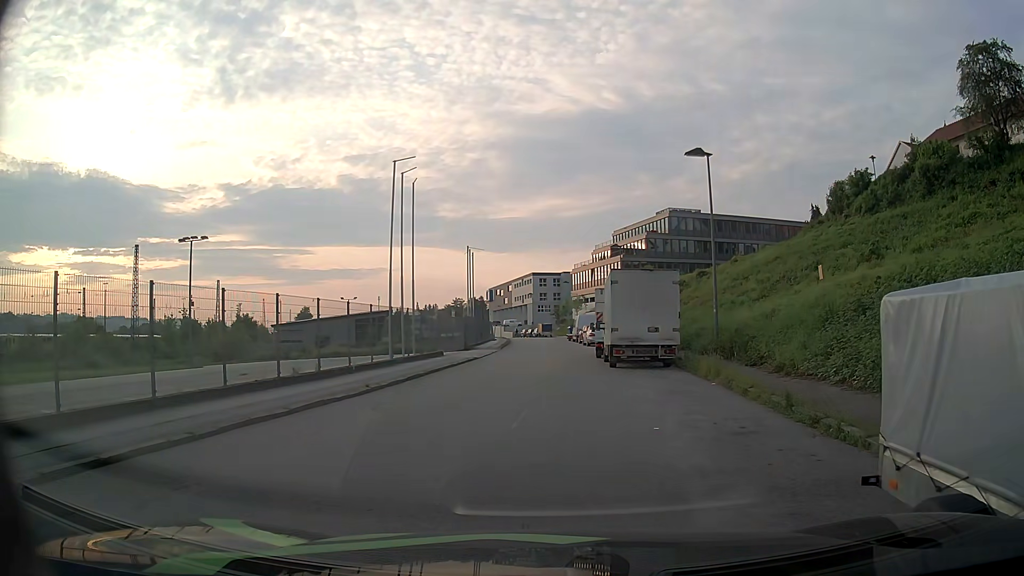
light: Day
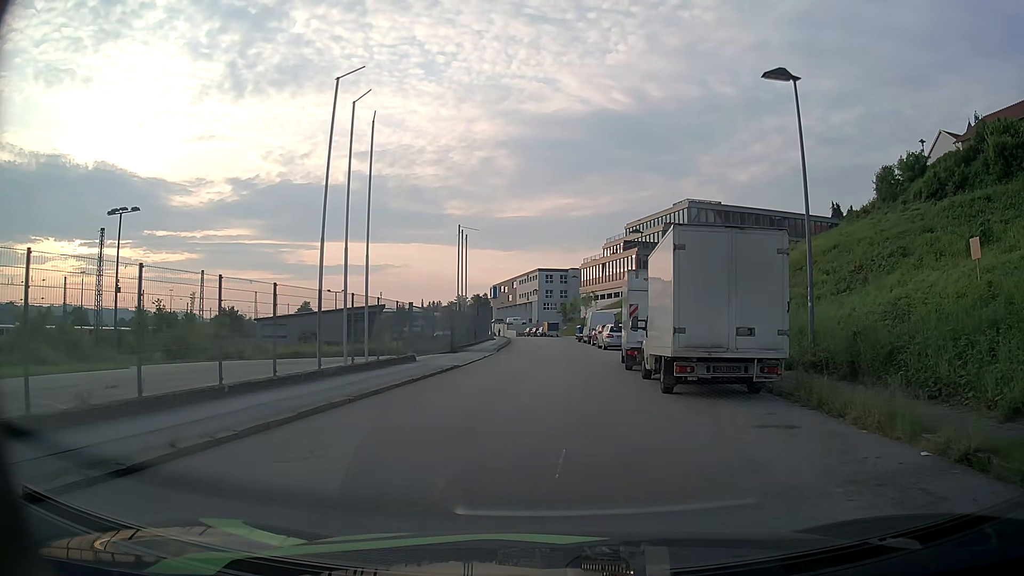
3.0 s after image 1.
(-0.1, +9.3) m; 0°
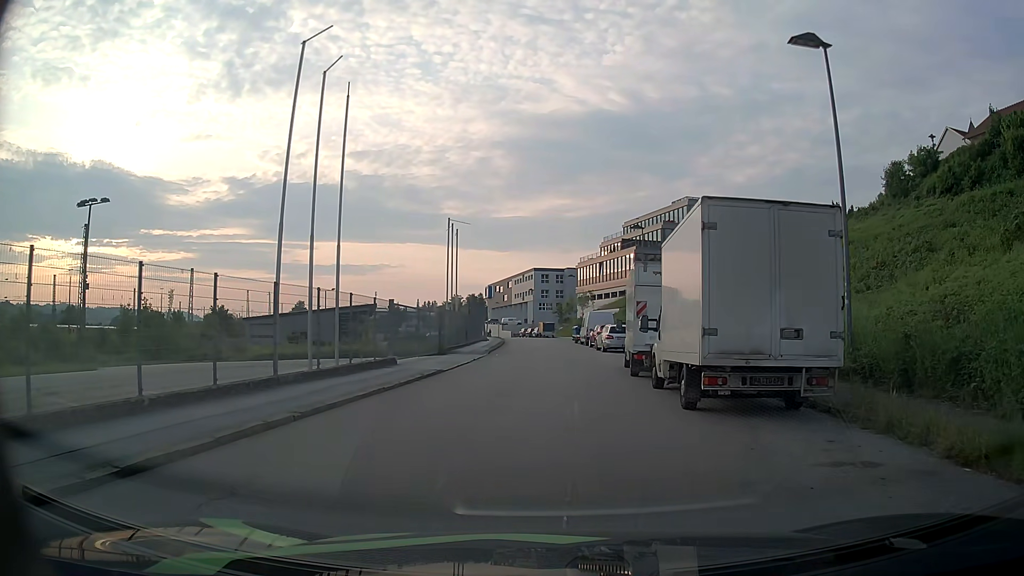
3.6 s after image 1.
(0.0, +2.6) m; +1°
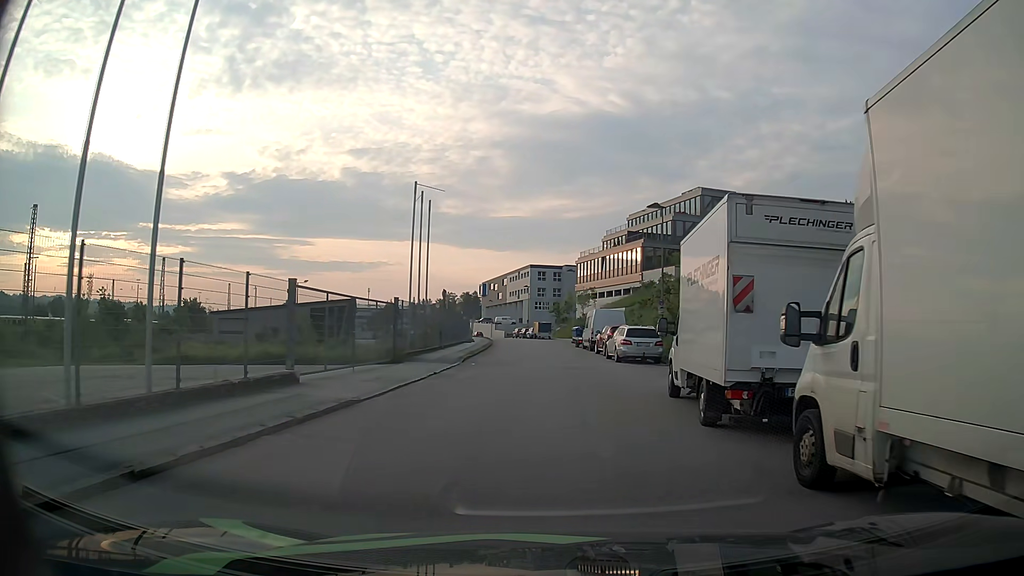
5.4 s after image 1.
(0.0, +9.4) m; -1°
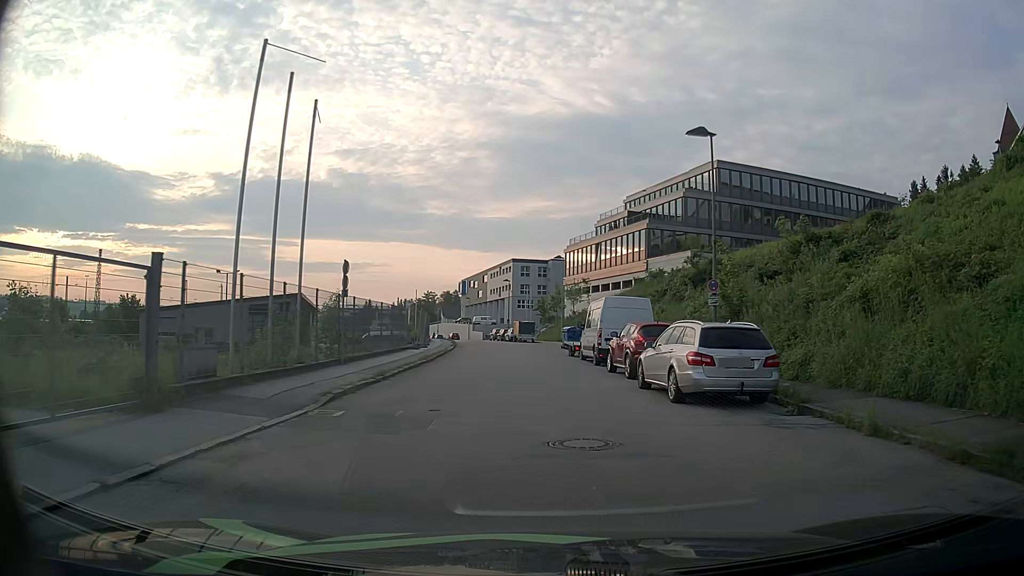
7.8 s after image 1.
(+0.5, +15.2) m; +2°
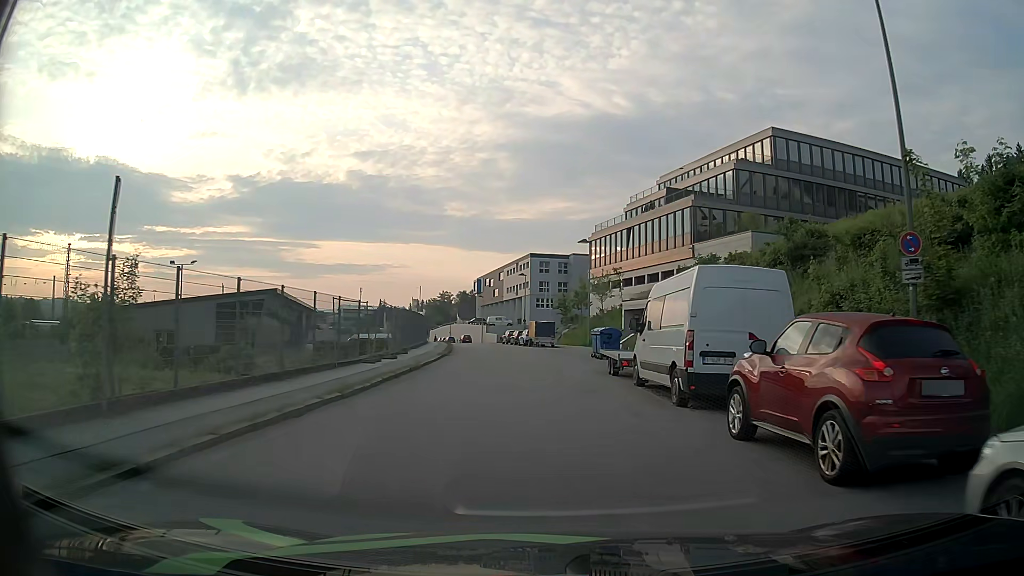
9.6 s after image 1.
(-0.2, +12.4) m; -1°
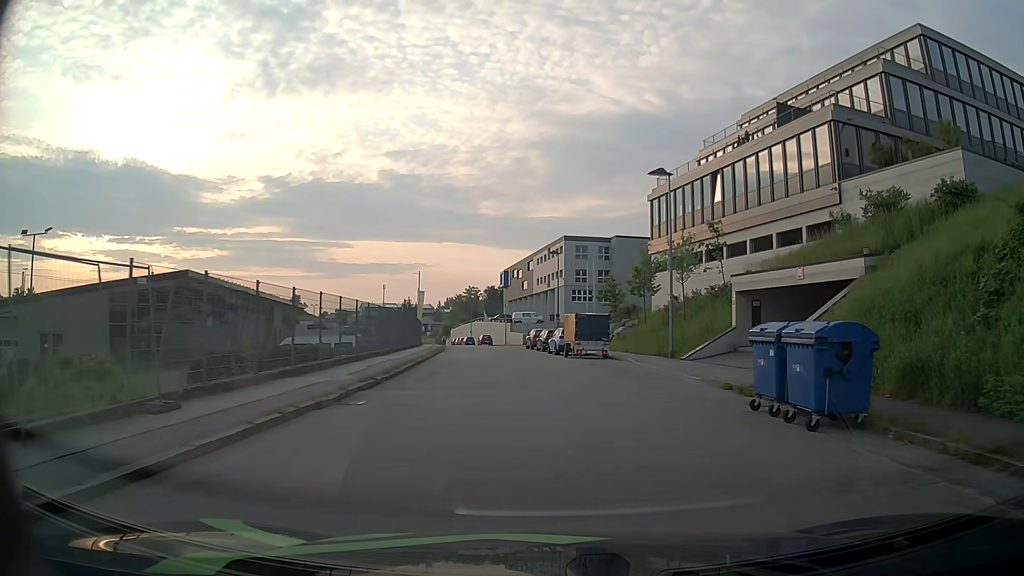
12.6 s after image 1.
(-0.7, +22.2) m; -3°
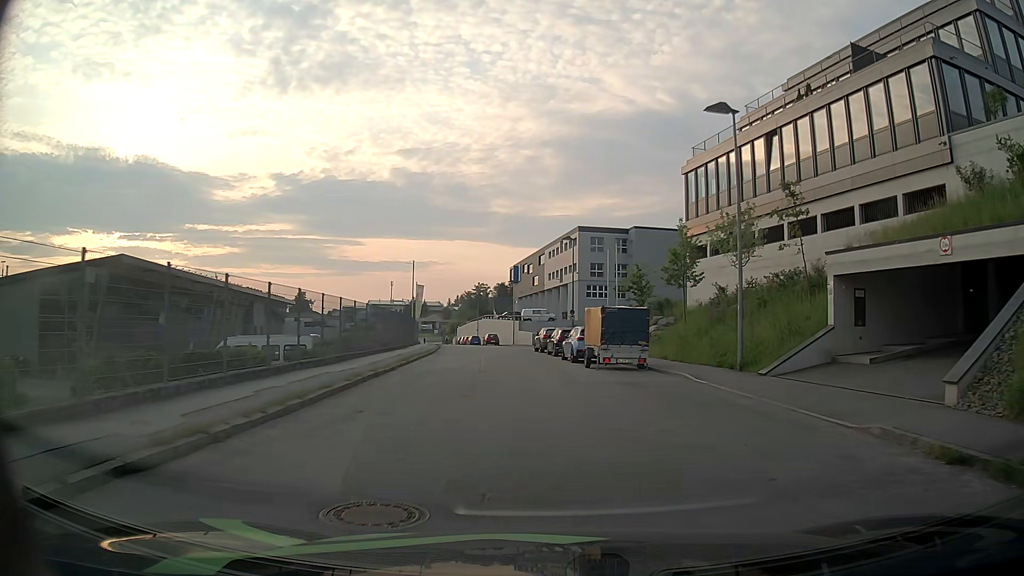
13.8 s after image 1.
(-0.1, +8.8) m; -1°
(0, +10) (-1, +20) (-2, +30) (-3, +40) (-4, +50) (-5, +60) (-7, +70) (-9, +79) (-11, +89) (-13, +99) m
